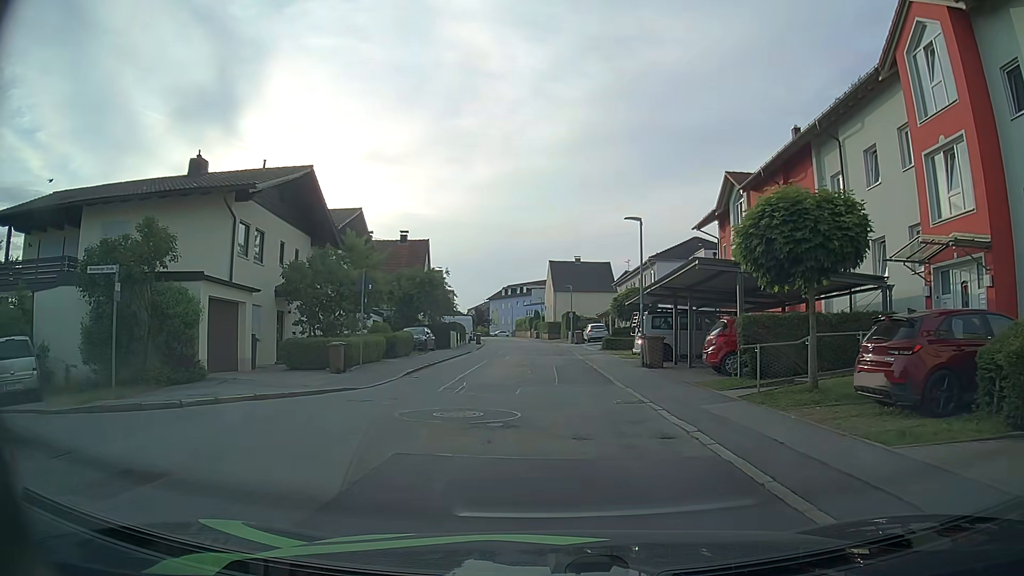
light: Day
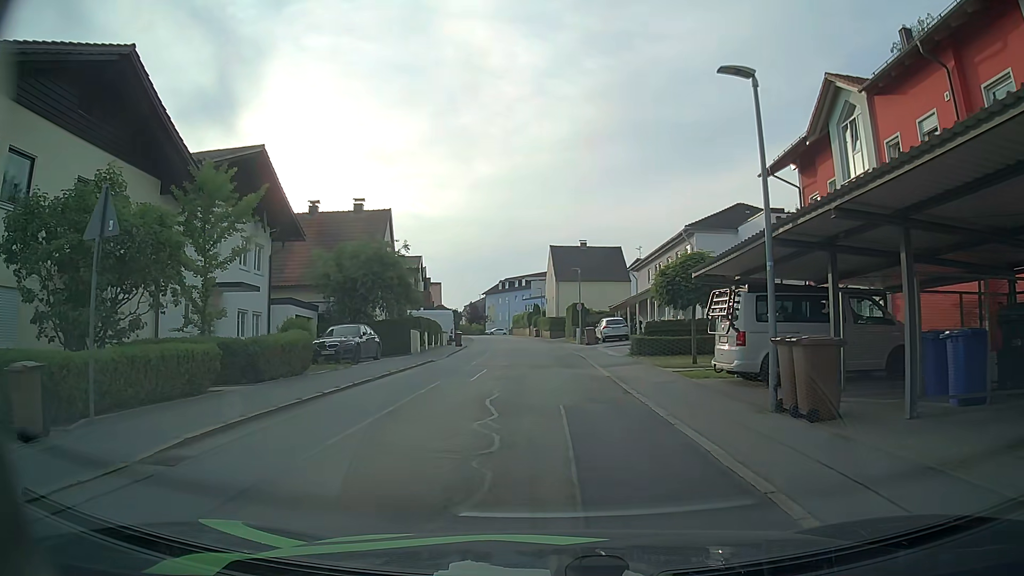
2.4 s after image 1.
(0.0, +13.7) m; -1°
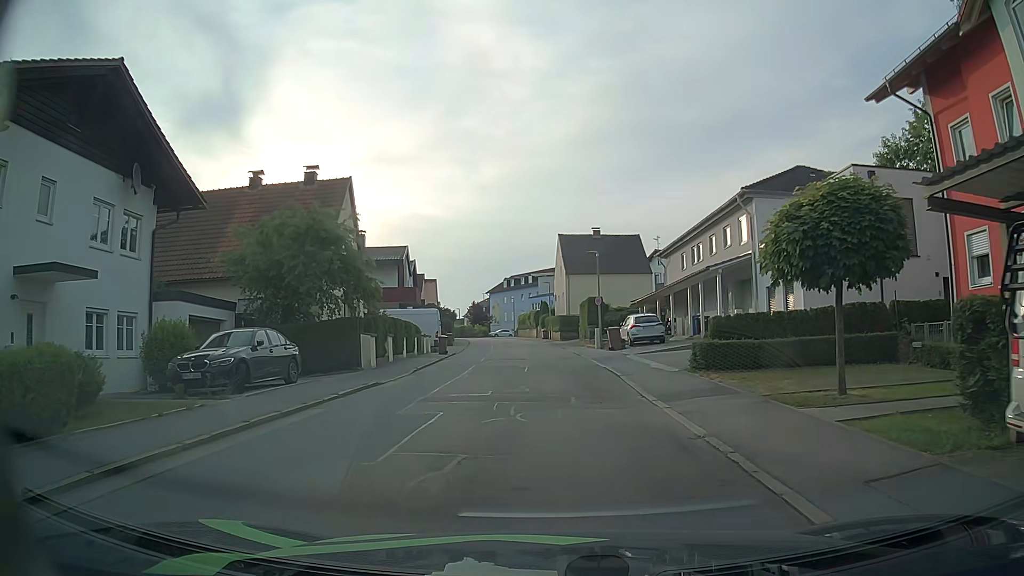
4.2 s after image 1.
(+0.1, +10.1) m; 0°
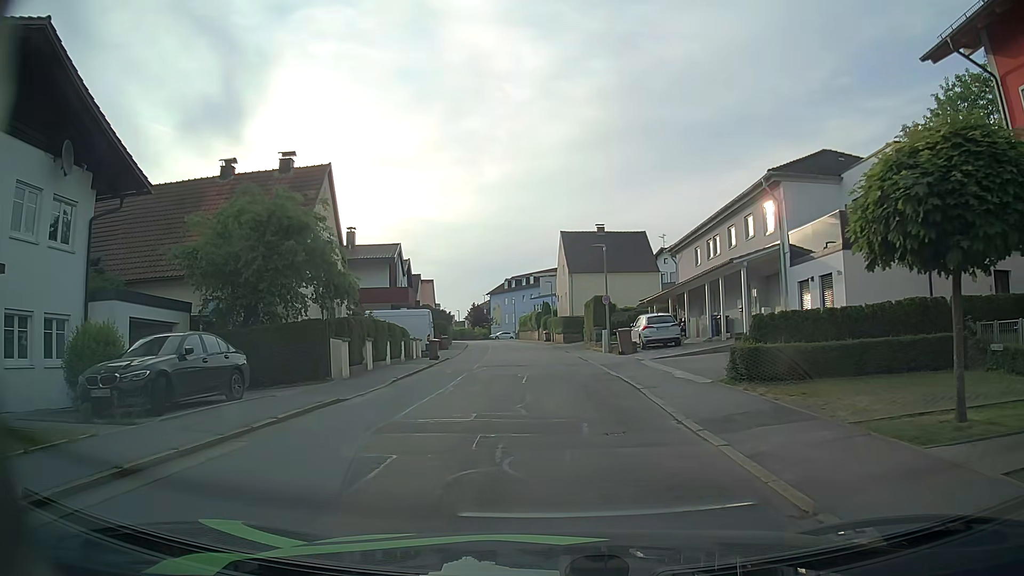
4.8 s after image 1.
(0.0, +3.4) m; 0°
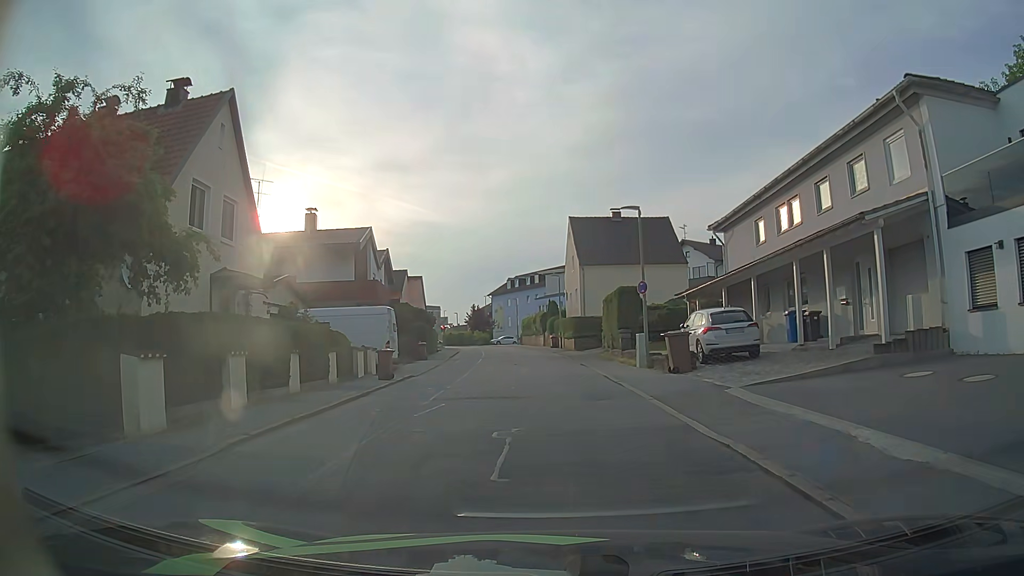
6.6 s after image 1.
(-0.1, +10.4) m; 0°
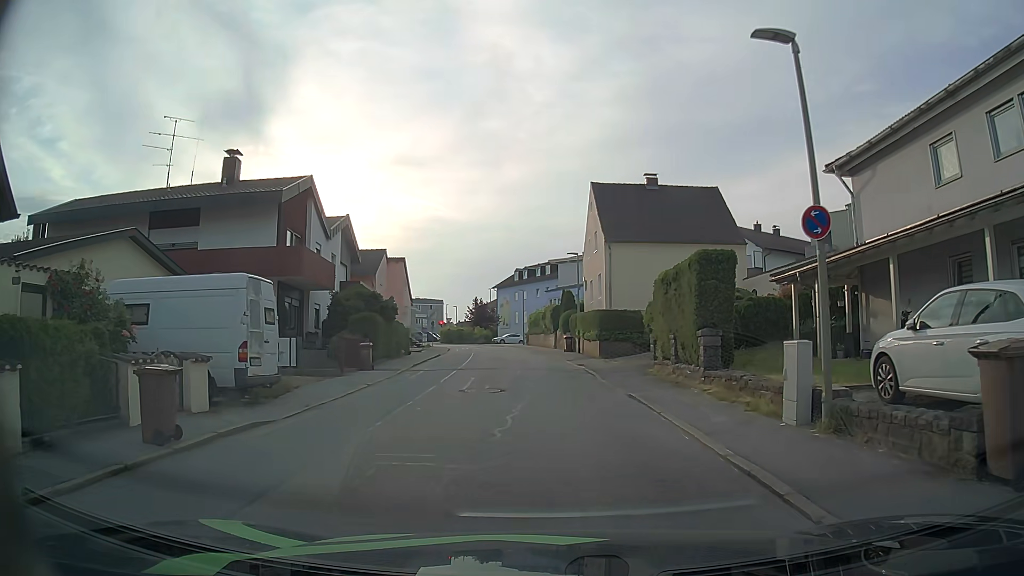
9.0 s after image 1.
(-0.3, +13.1) m; -1°
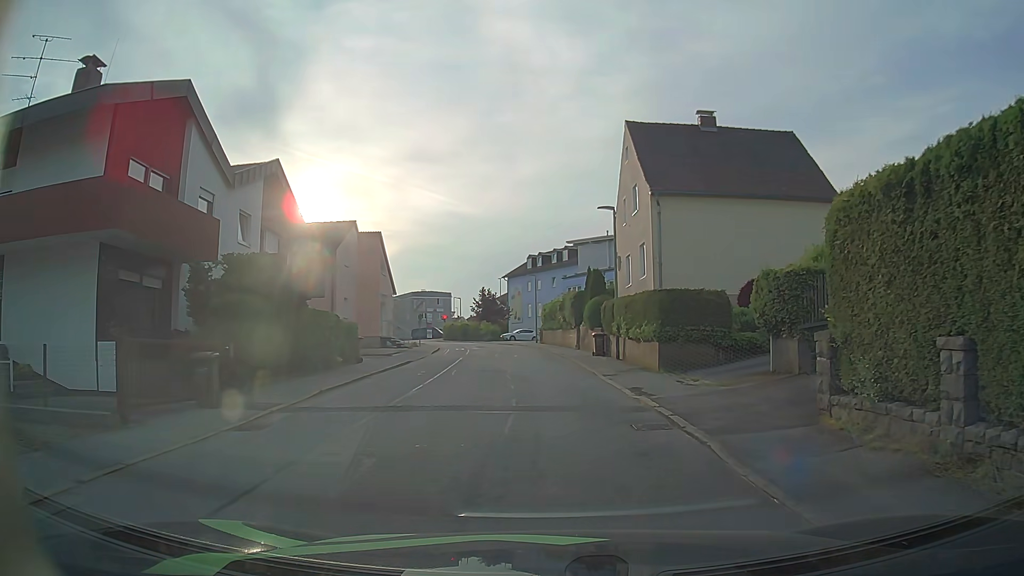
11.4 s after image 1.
(-0.2, +12.3) m; -2°
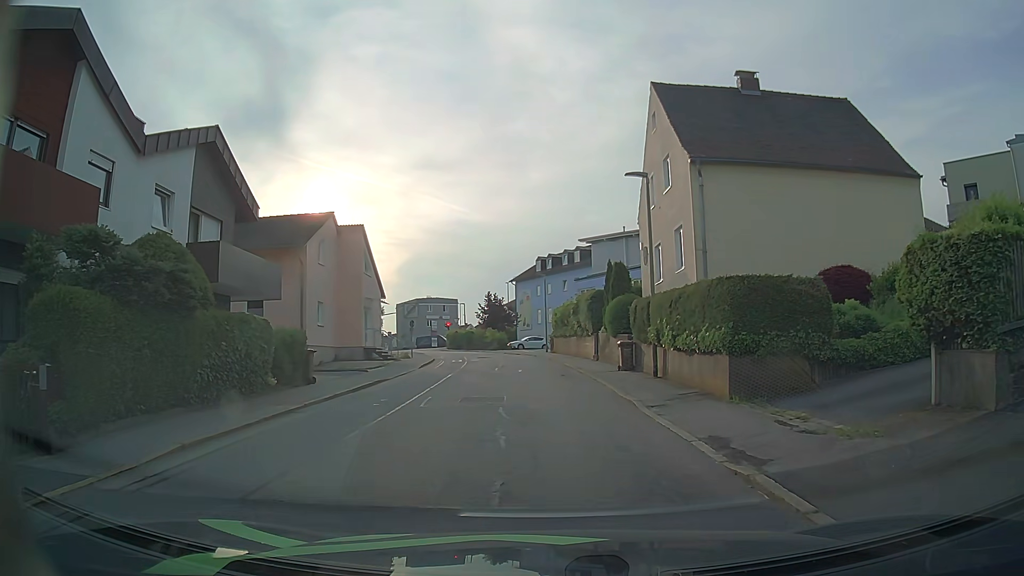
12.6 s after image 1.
(0.0, +6.0) m; -1°
